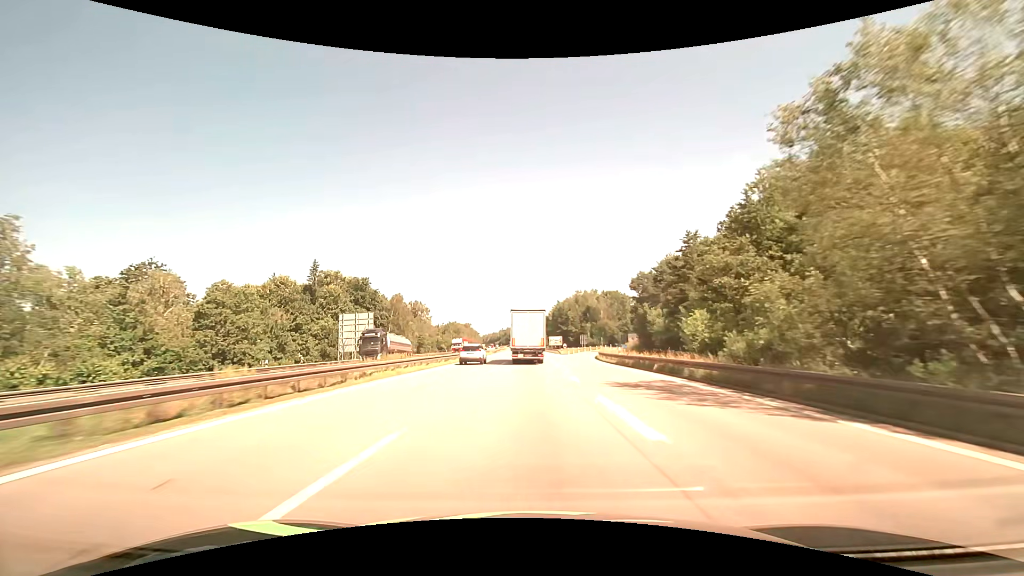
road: motorway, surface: asphalt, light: Day
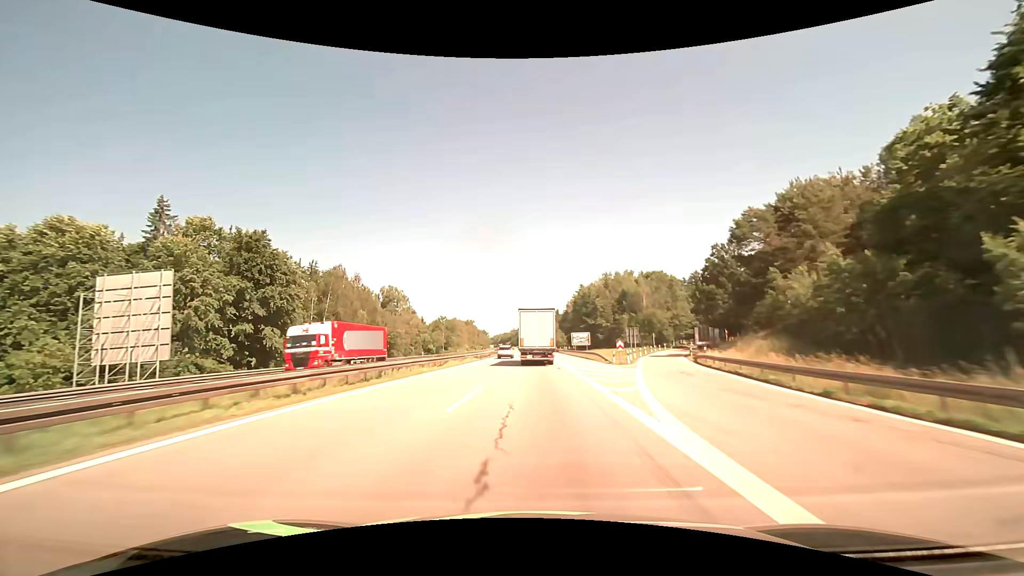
(-0.5, +45.5) m; -1°
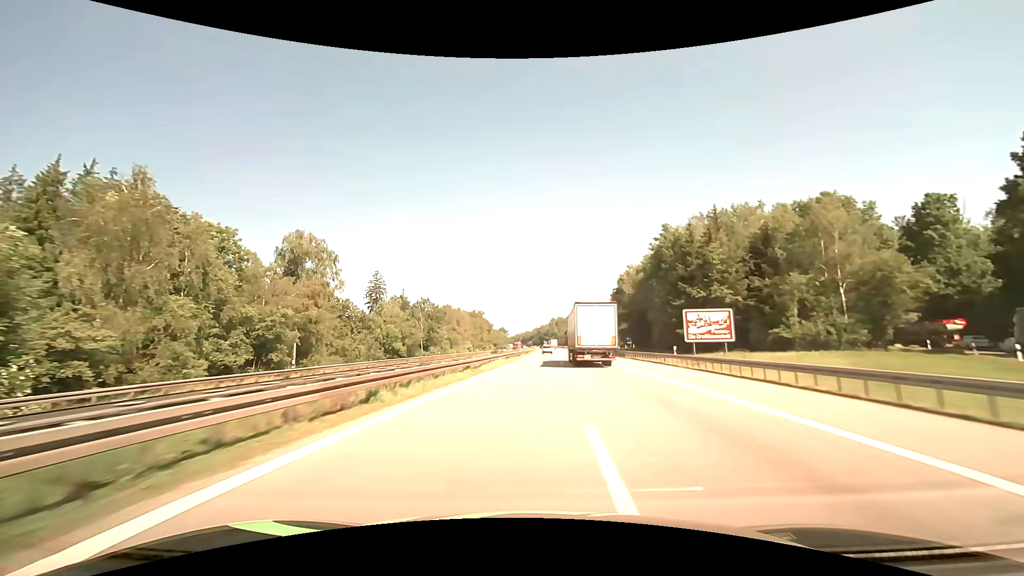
(-1.9, +62.3) m; -3°
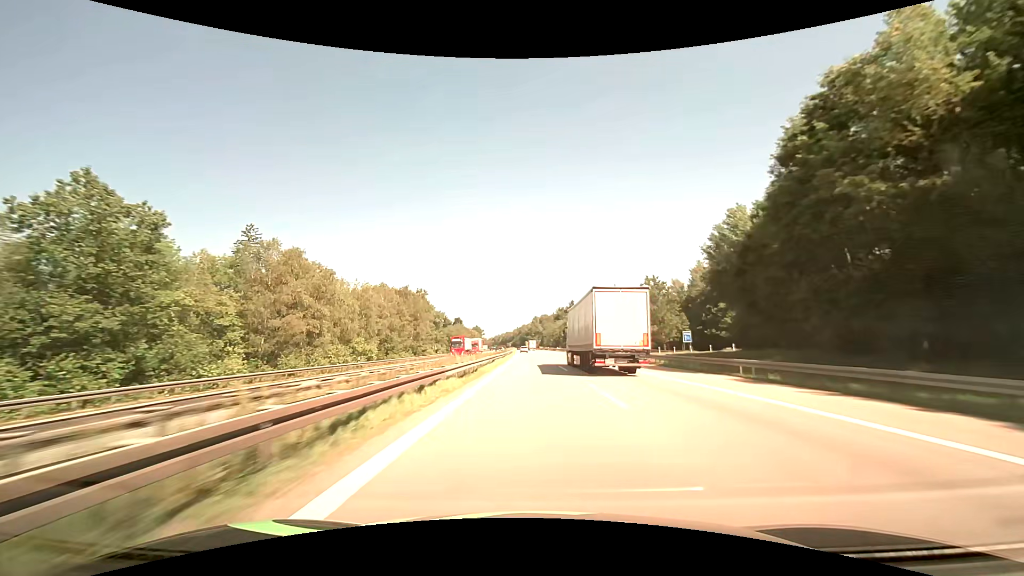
(+1.7, +81.4) m; +2°
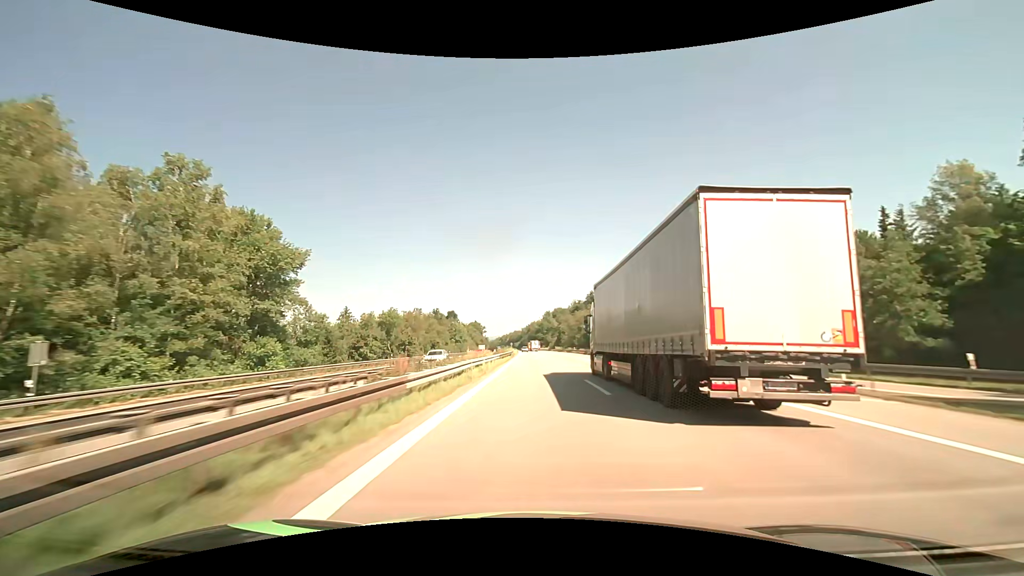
(-0.9, +87.3) m; -1°
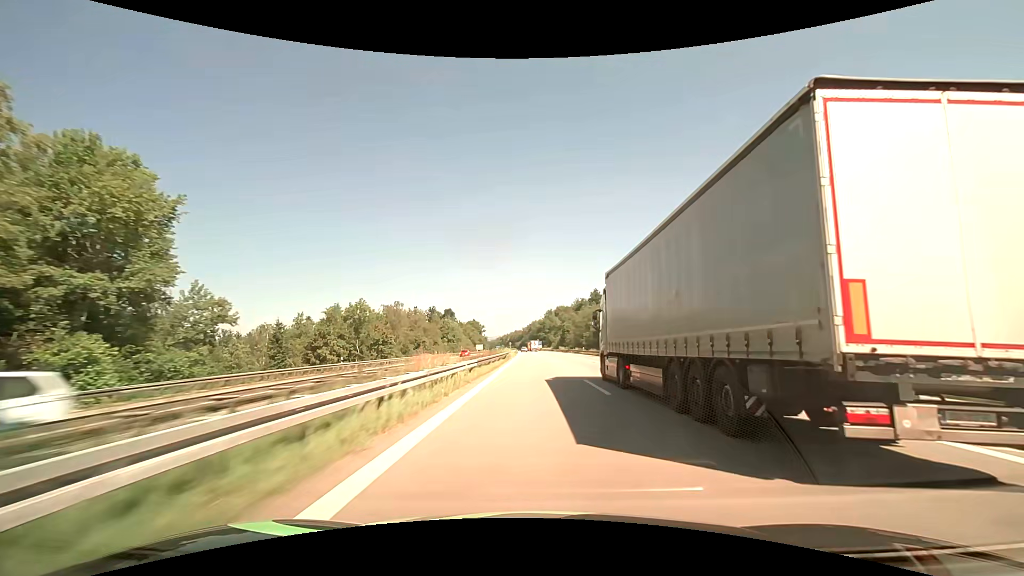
(-0.1, +18.1) m; 0°
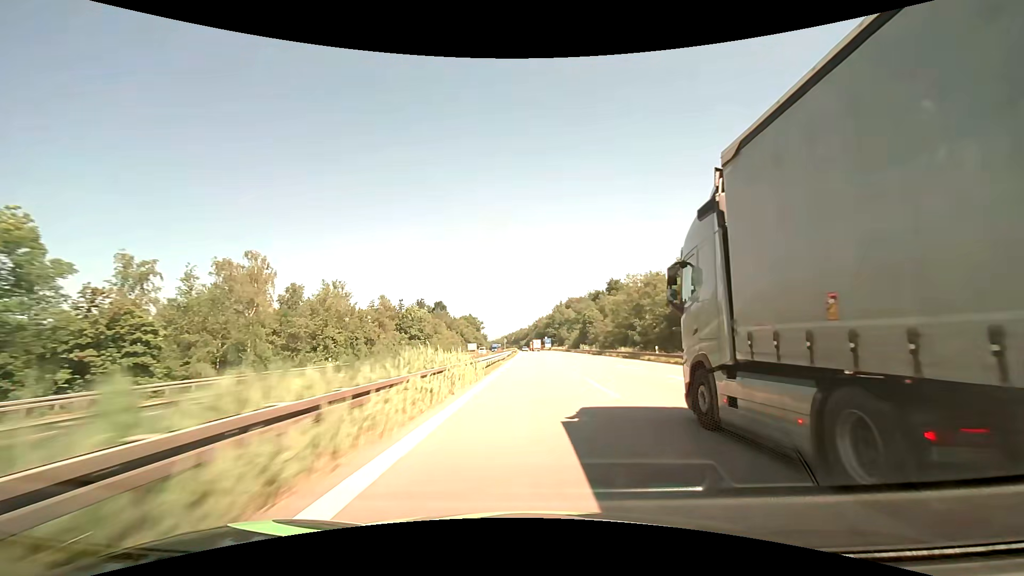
(-0.2, +55.2) m; -1°
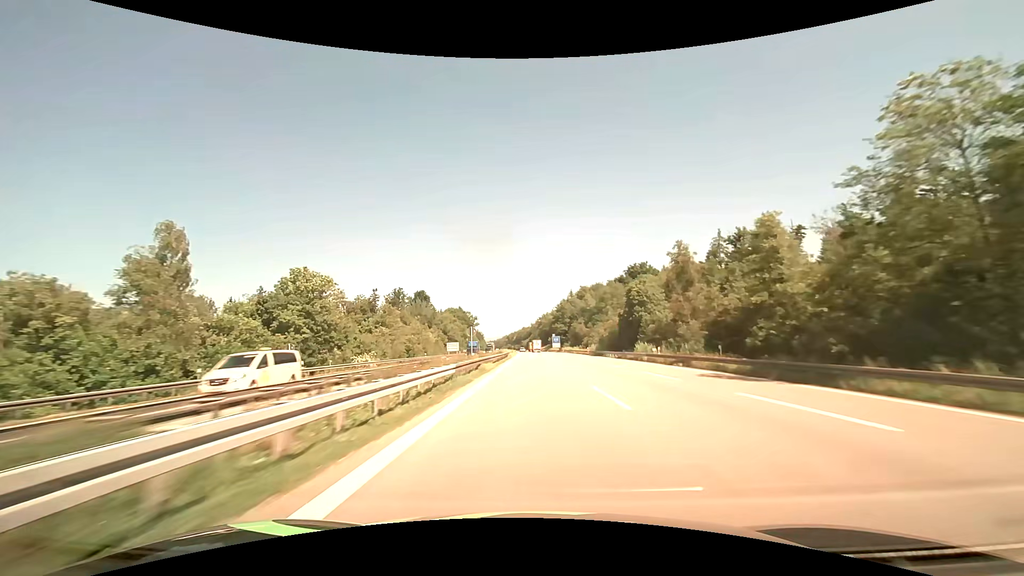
(-0.1, +56.0) m; 0°
(0, +10) (0, +20) (0, +30) (0, +40) (0, +50) (0, +60) (0, +70) (0, +80) (-1, +90) (-1, +100) m
